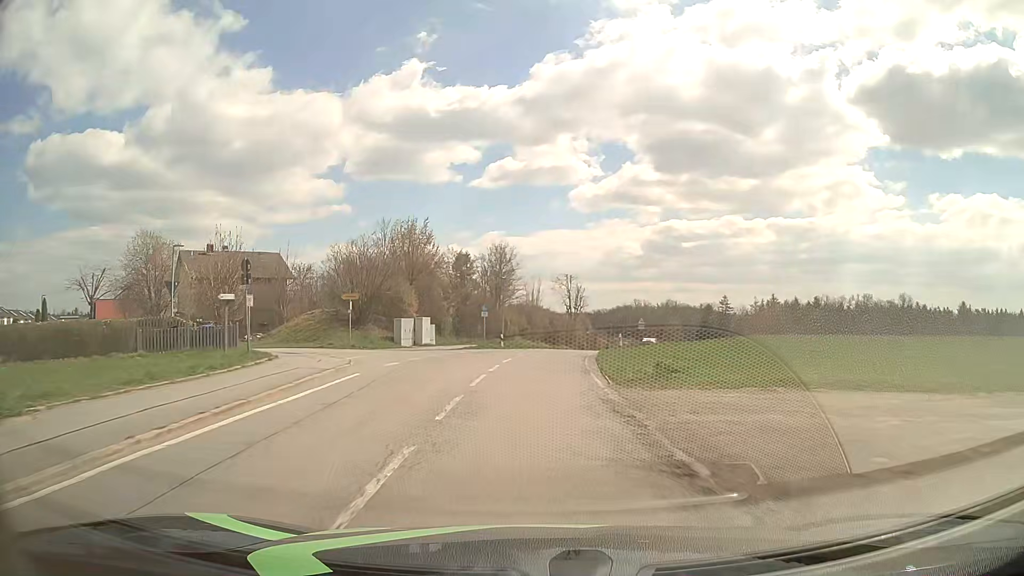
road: tertiary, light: Day
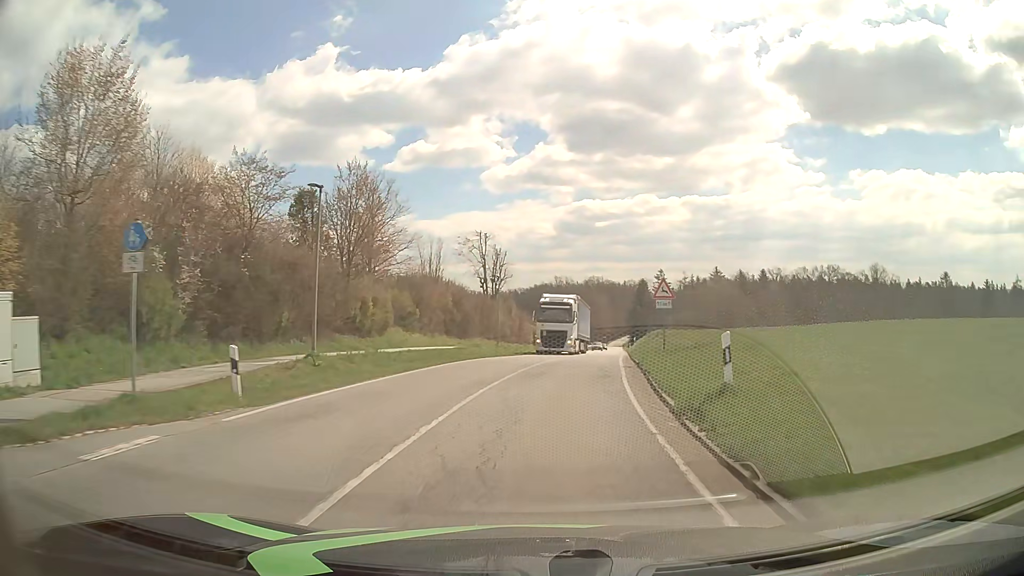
(+1.2, +33.1) m; +7°
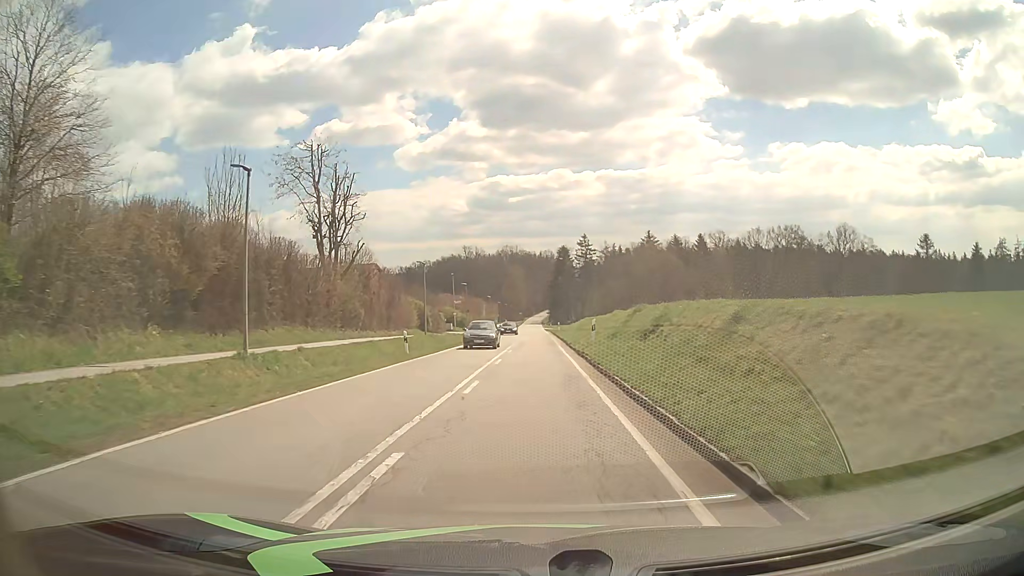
(+3.0, +31.1) m; +8°
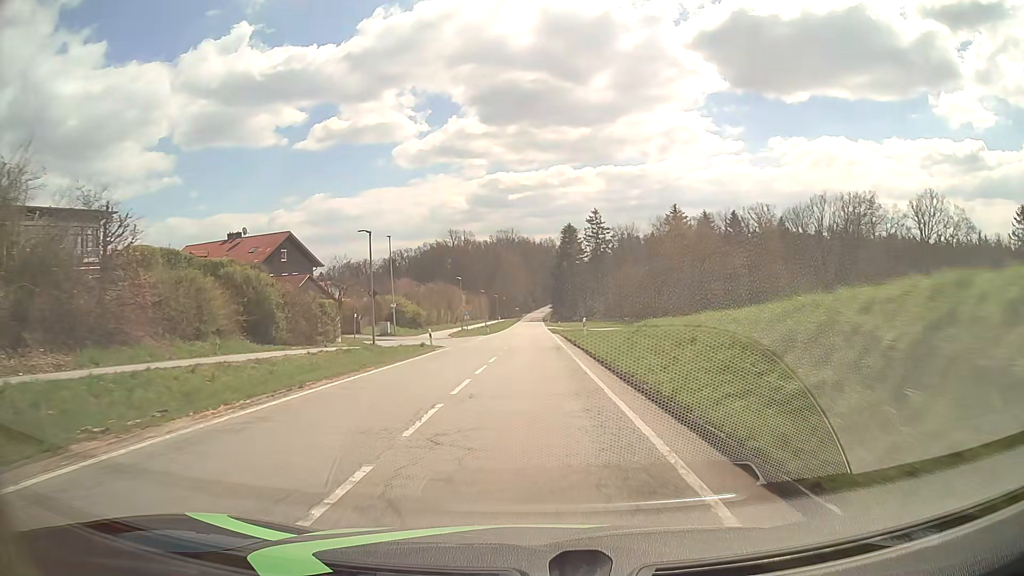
(+0.2, +41.0) m; 0°
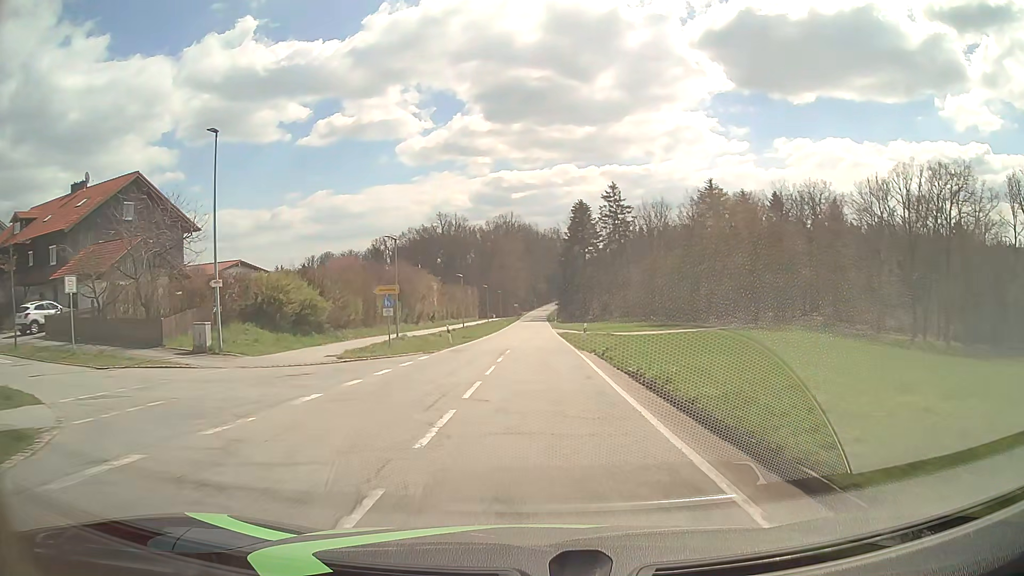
(-0.1, +32.1) m; 0°
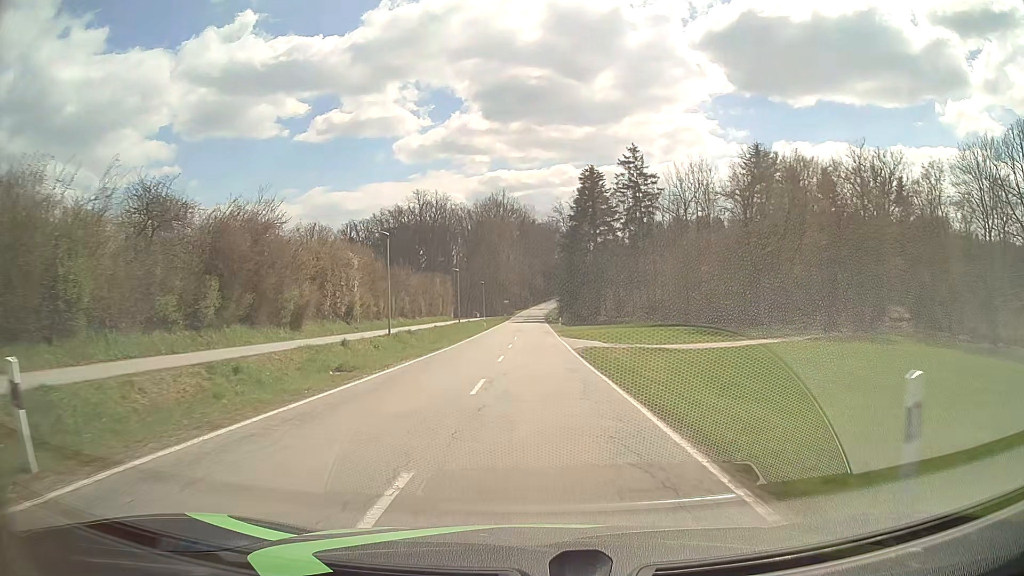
(-0.1, +31.3) m; 0°
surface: asphalt
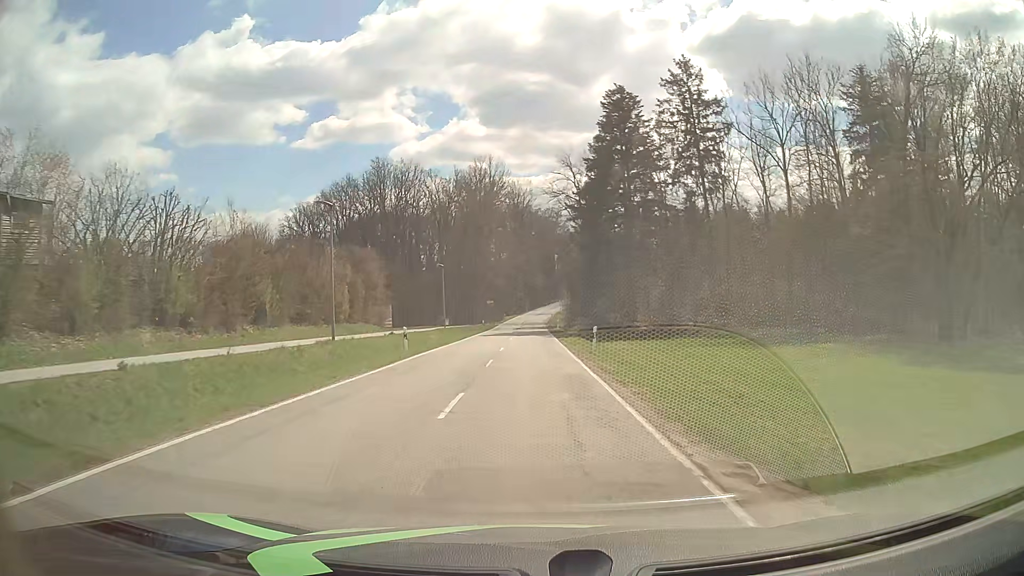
(+0.1, +39.0) m; +1°
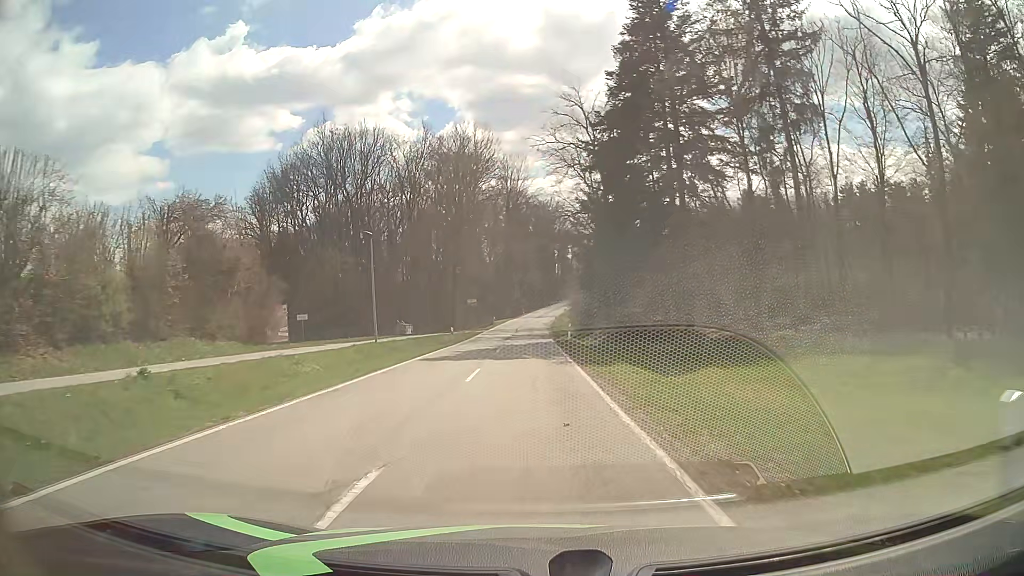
(0.0, +23.2) m; 0°
(0, +10) (0, +20) (0, +30) (0, +40) (0, +50) (0, +60) (0, +70) (0, +80) (+1, +90) (+2, +100) m
